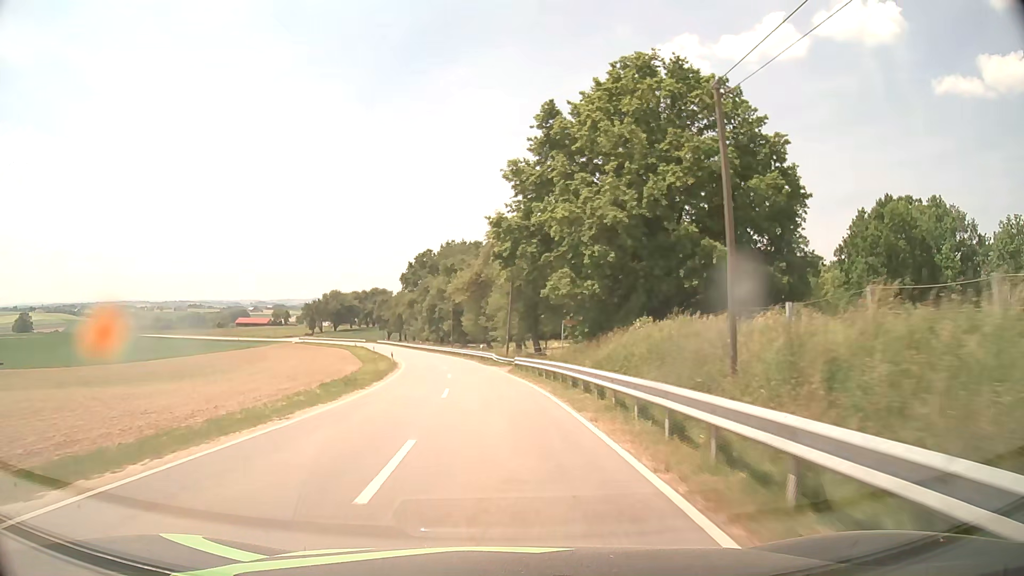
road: tertiary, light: Day
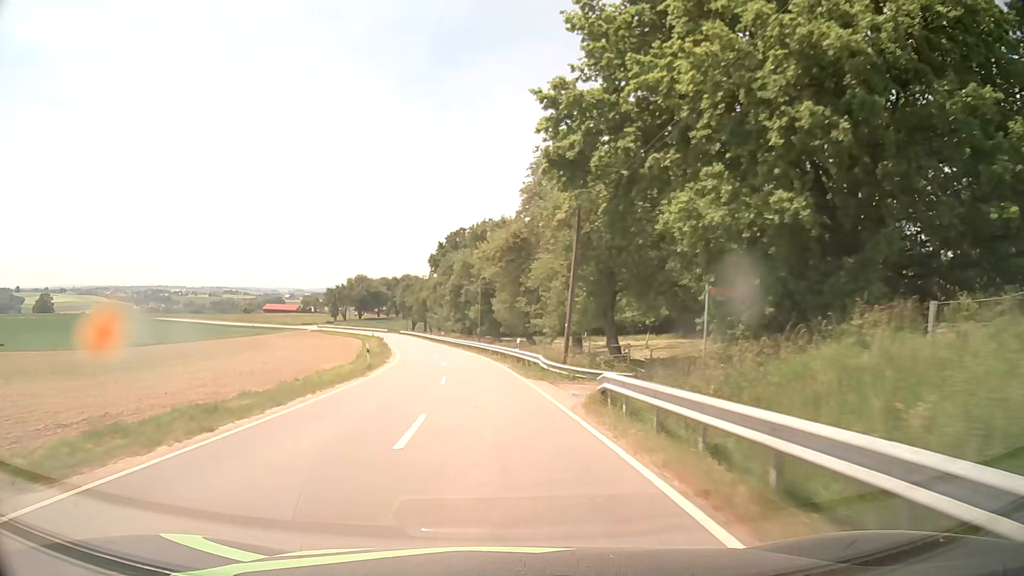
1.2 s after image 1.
(-0.6, +21.5) m; -3°
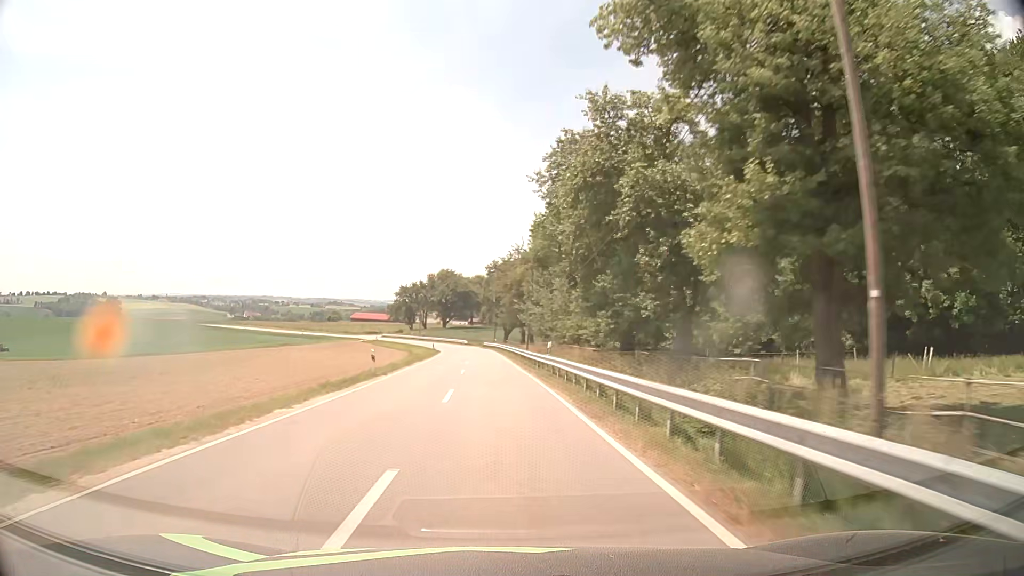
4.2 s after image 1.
(-4.6, +53.4) m; -10°
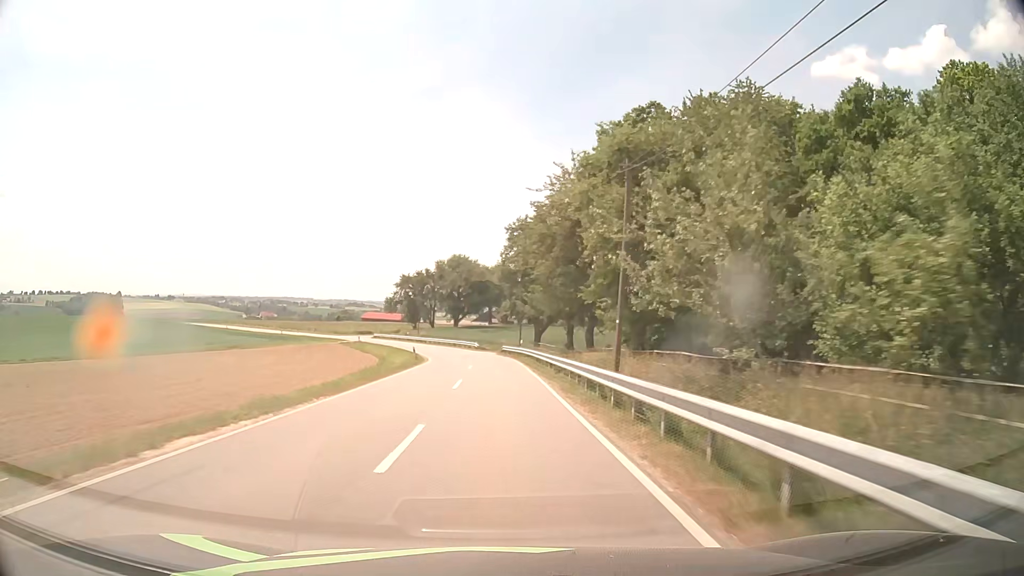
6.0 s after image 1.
(-0.5, +32.1) m; -1°
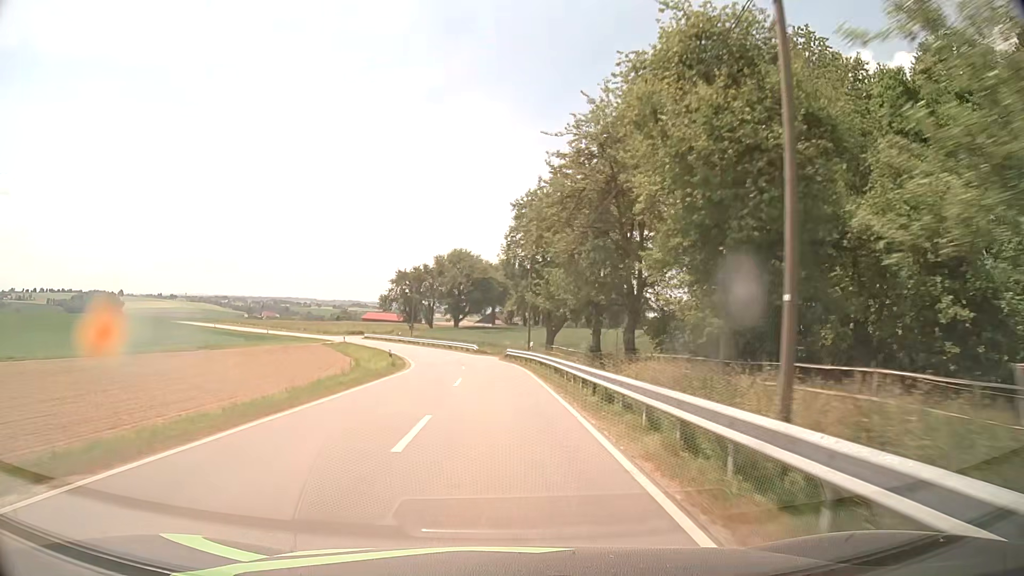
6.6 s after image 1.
(-0.2, +10.7) m; -1°
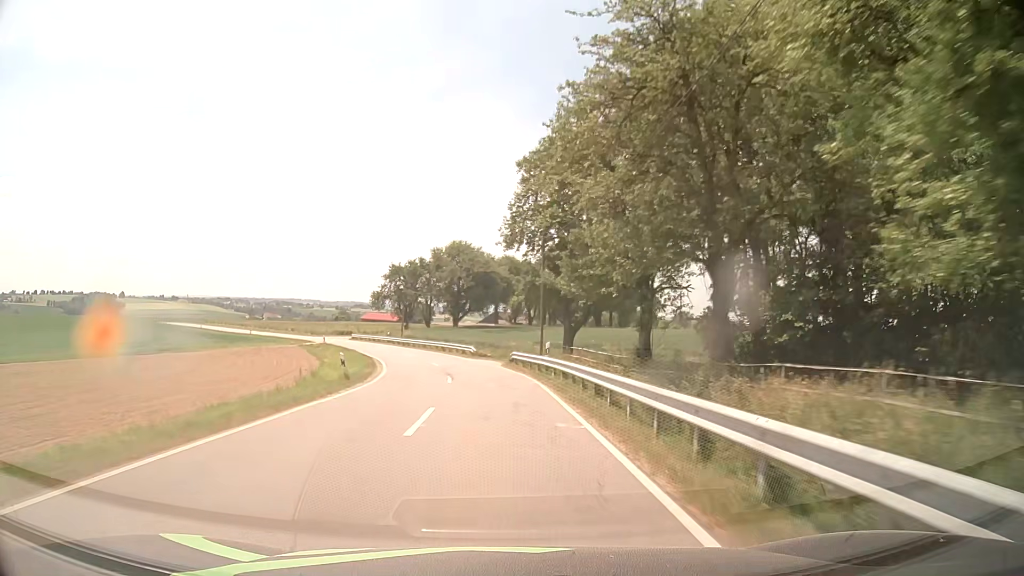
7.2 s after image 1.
(0.0, +10.8) m; 0°
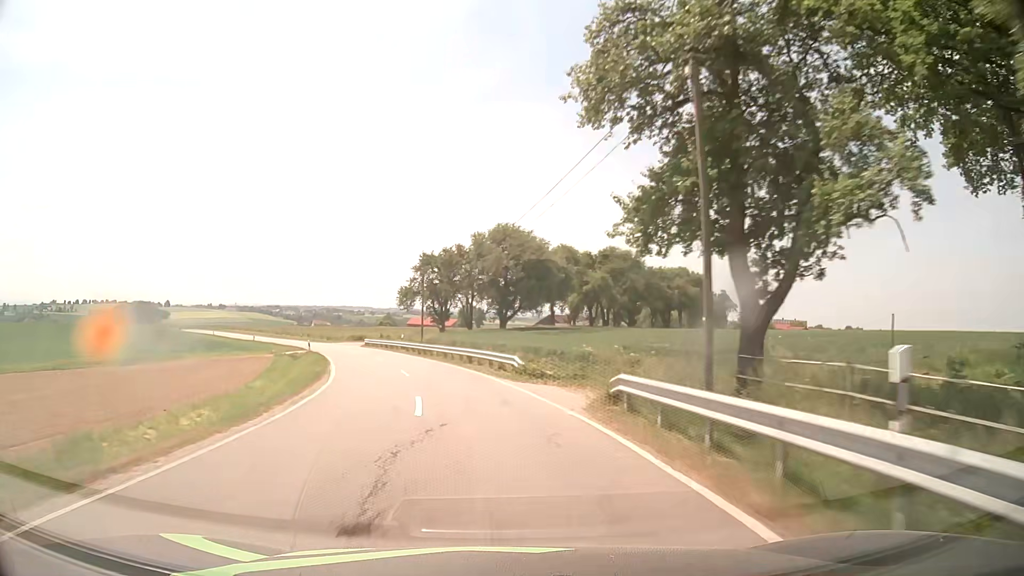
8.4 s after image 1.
(-0.4, +21.5) m; -4°
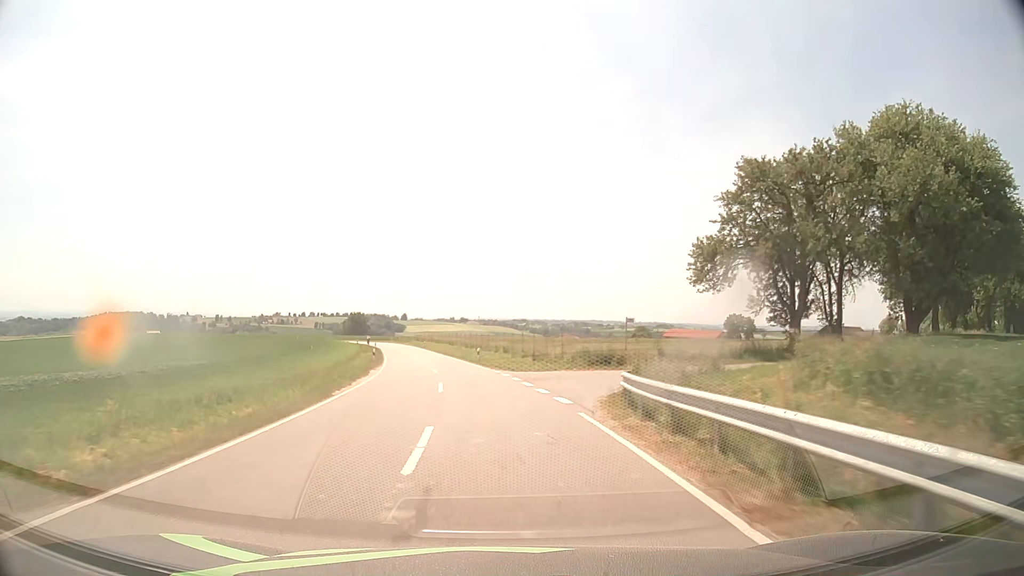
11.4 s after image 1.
(-10.6, +52.0) m; -21°
(0, +10) (-1, +20) (-2, +30) (-3, +40) (-5, +50) (-7, +60) (-9, +69) (-11, +79) (-13, +89) (-15, +99) m
